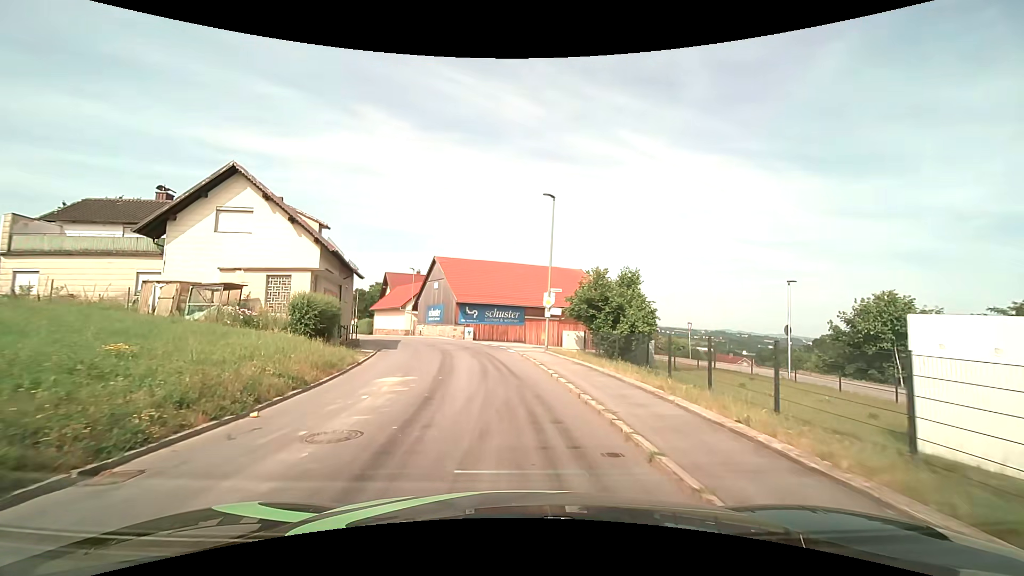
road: tertiary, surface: asphalt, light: Day
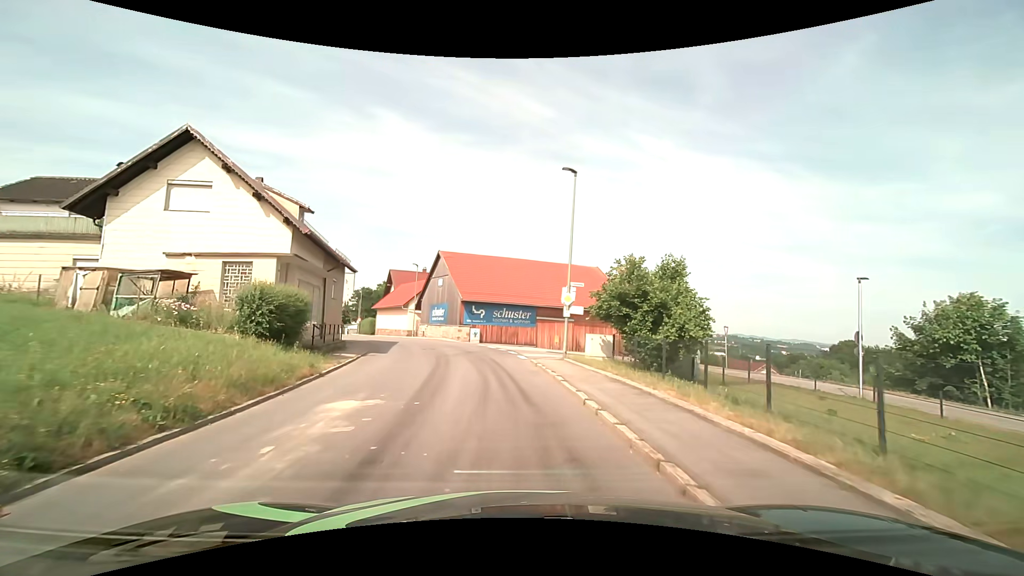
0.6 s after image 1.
(-0.1, +4.4) m; -2°
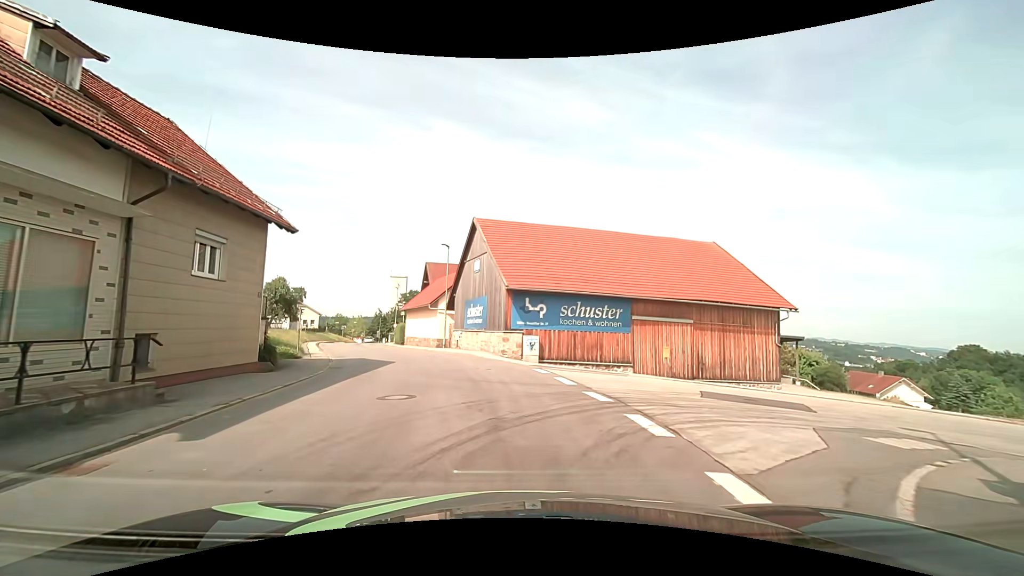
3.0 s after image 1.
(-0.8, +17.5) m; -6°
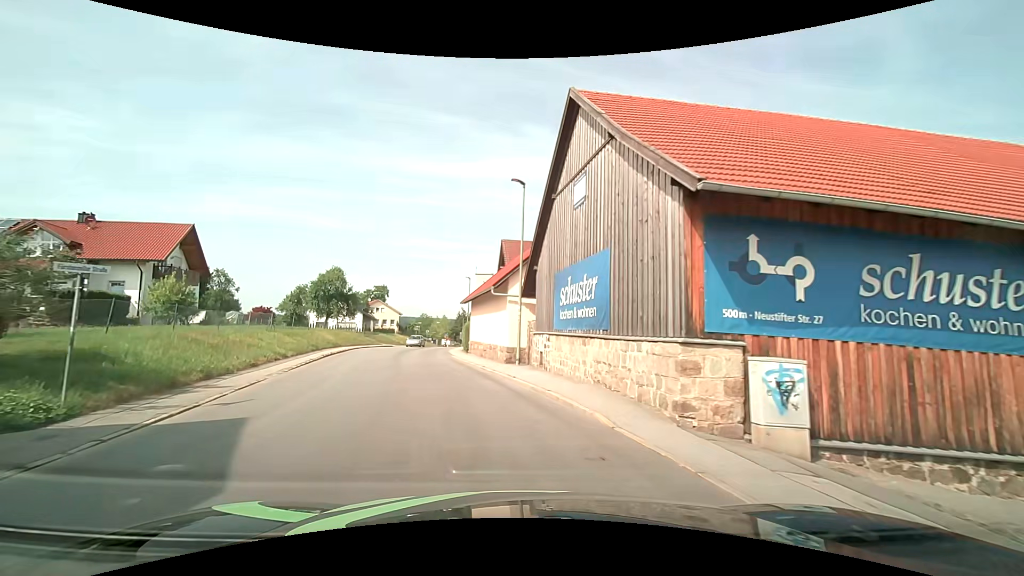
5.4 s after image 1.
(-1.5, +17.5) m; -10°
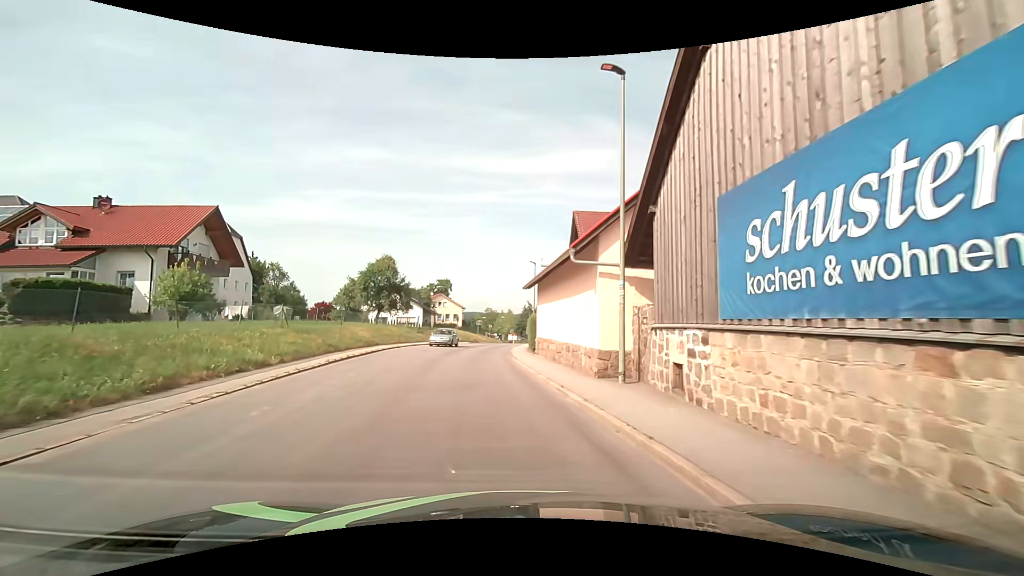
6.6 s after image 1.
(-0.6, +8.9) m; -7°
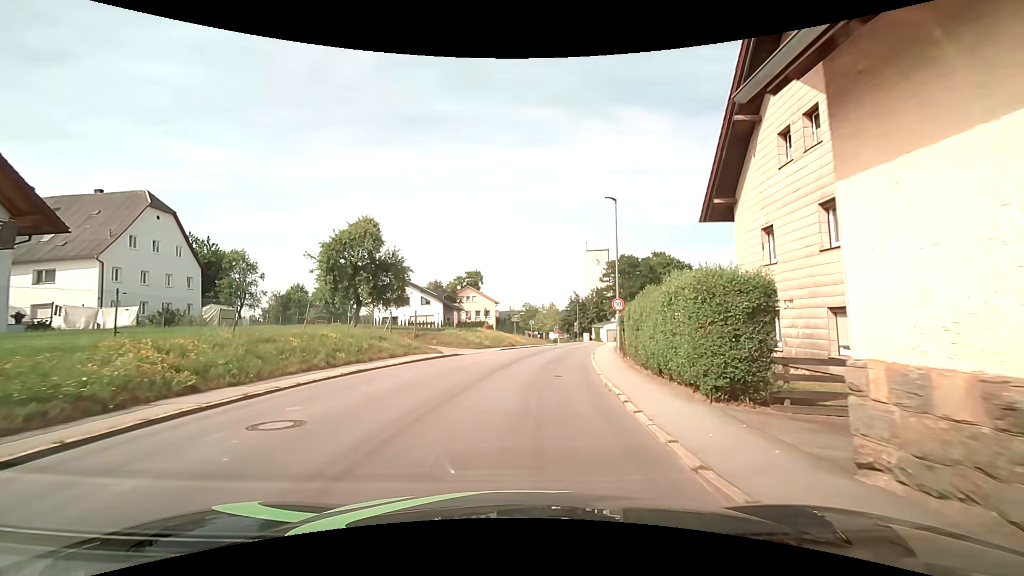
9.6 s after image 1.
(-1.8, +22.7) m; -5°
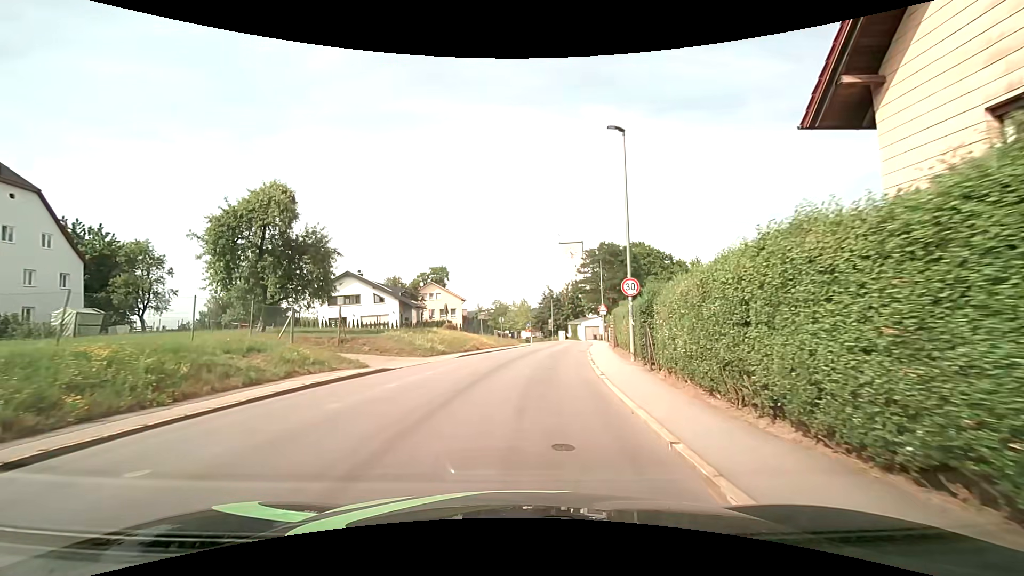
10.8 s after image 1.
(+0.3, +9.1) m; +3°
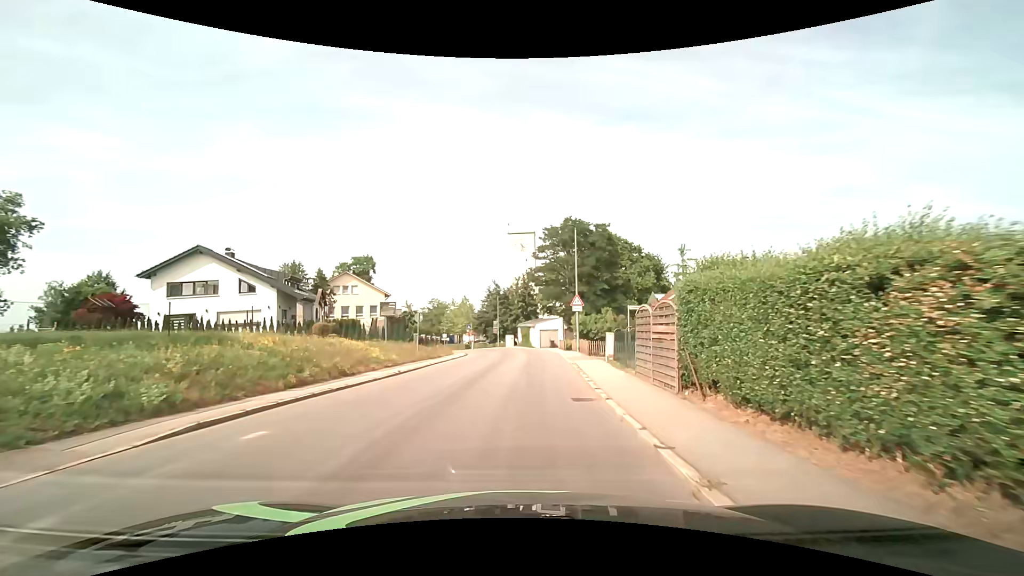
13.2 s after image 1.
(+0.9, +18.1) m; +6°
(0, +10) (+1, +20) (+1, +30) (+1, +40) (+1, +50) (0, +60) (-3, +70) (-6, +79) (-10, +88) (-14, +97) m
